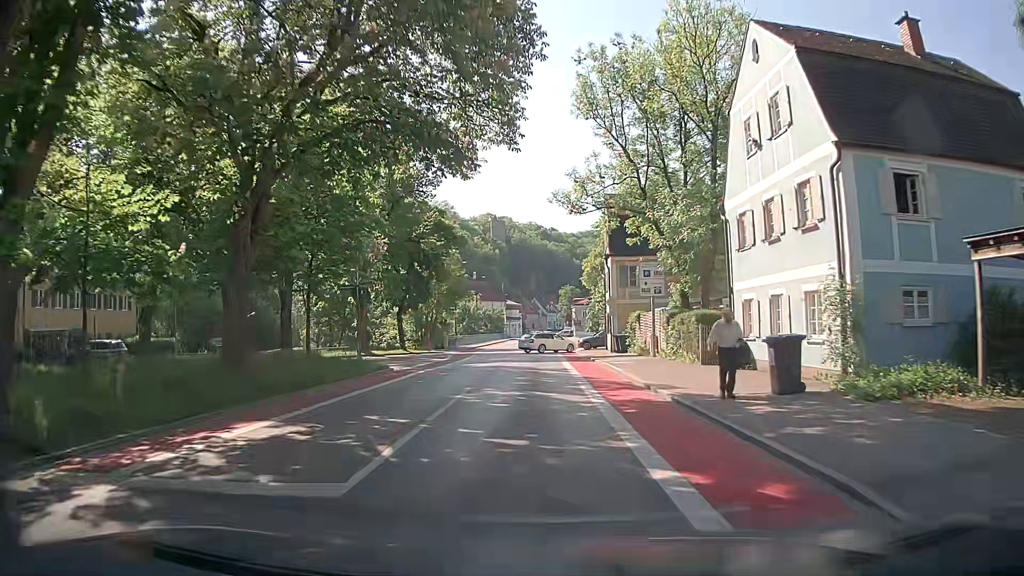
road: tertiary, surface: asphalt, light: Day
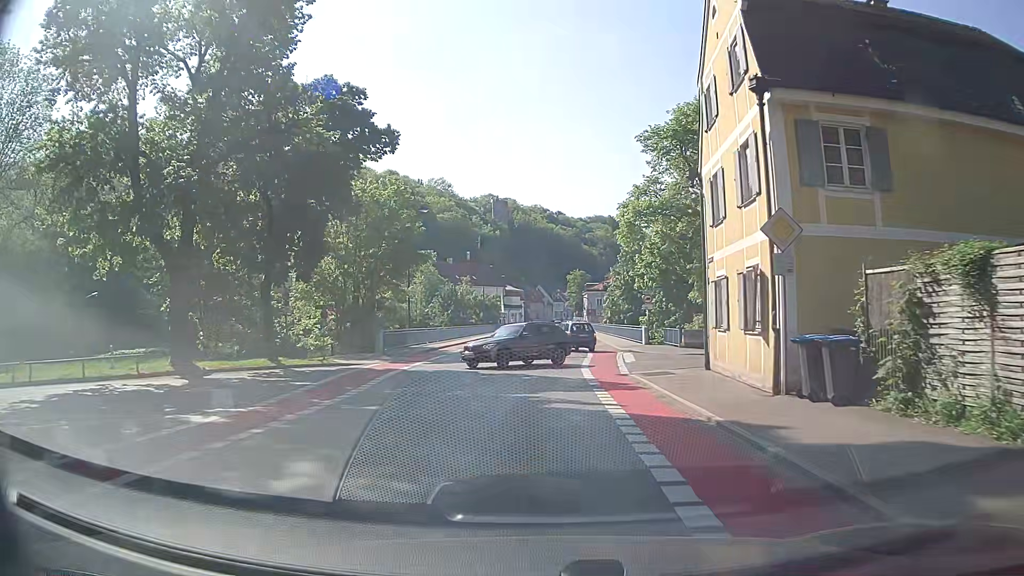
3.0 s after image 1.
(-0.2, +27.9) m; 0°
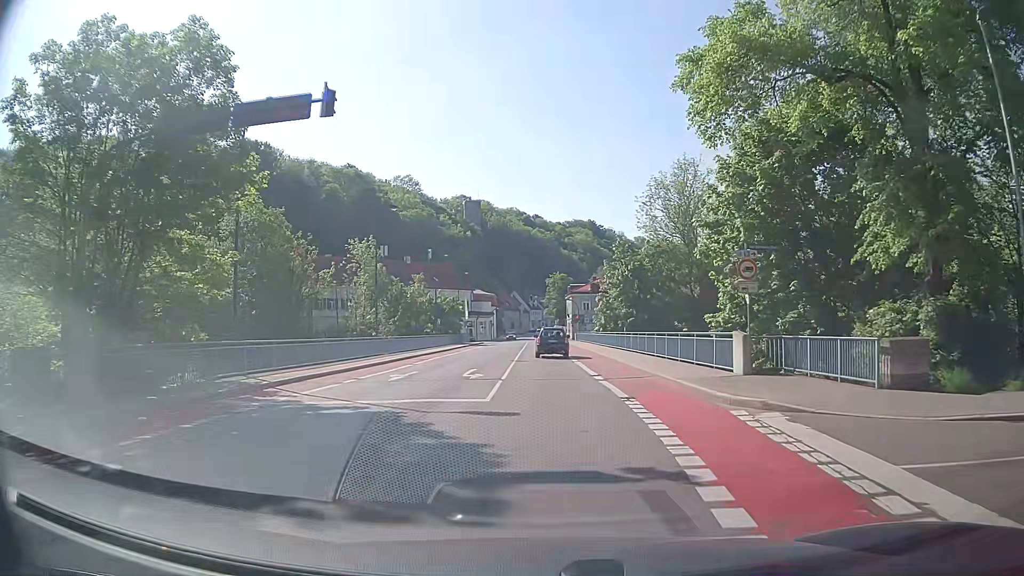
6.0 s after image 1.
(+0.2, +24.4) m; +2°
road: residential
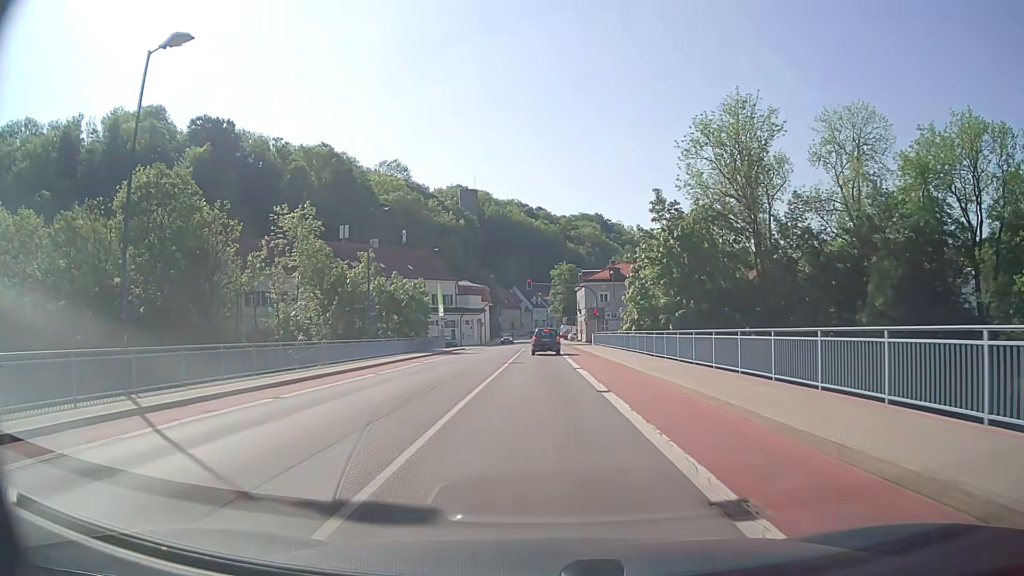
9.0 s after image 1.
(+0.2, +27.4) m; 0°
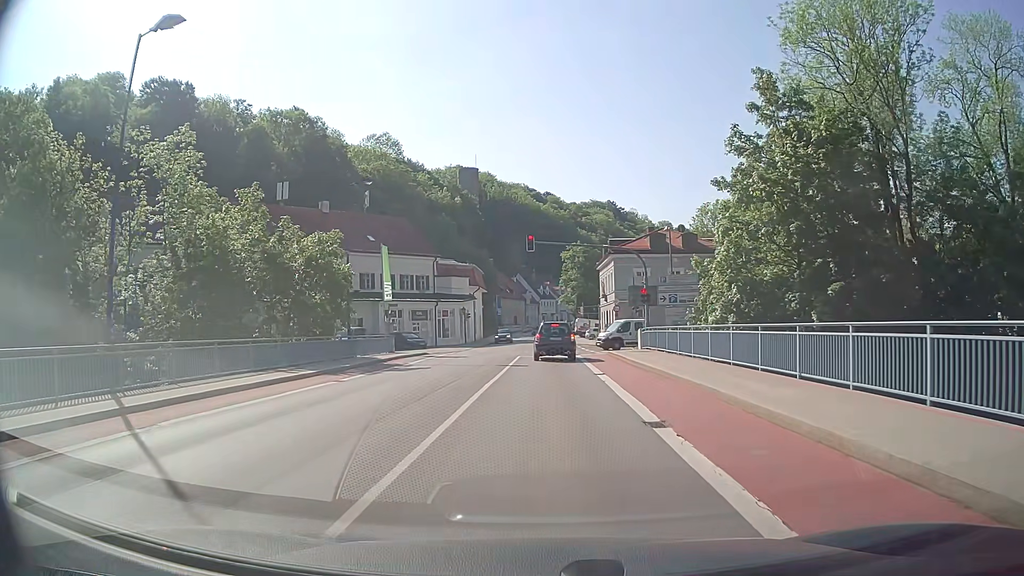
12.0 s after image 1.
(-0.2, +26.8) m; -1°
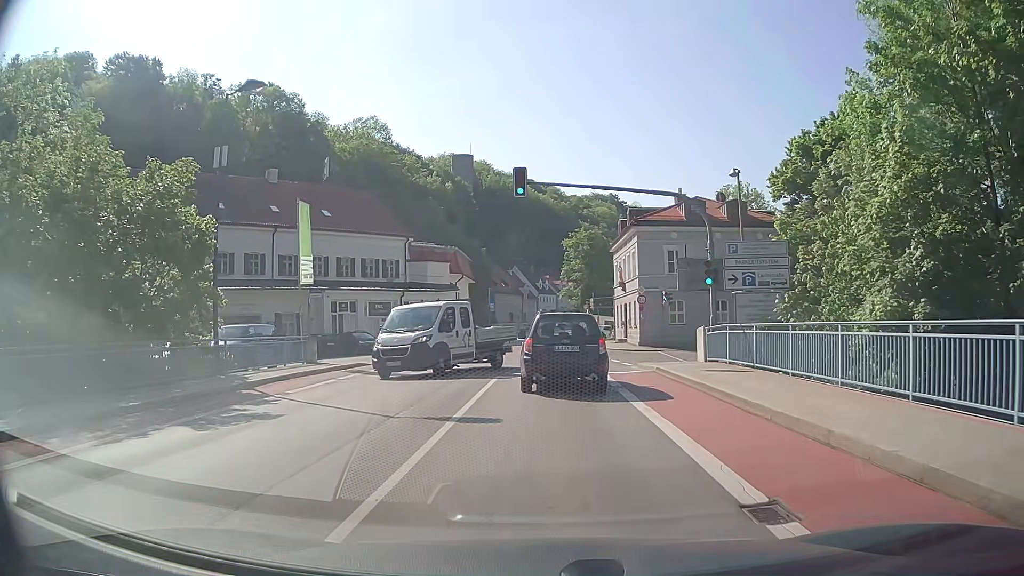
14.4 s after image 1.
(+0.1, +14.7) m; 0°
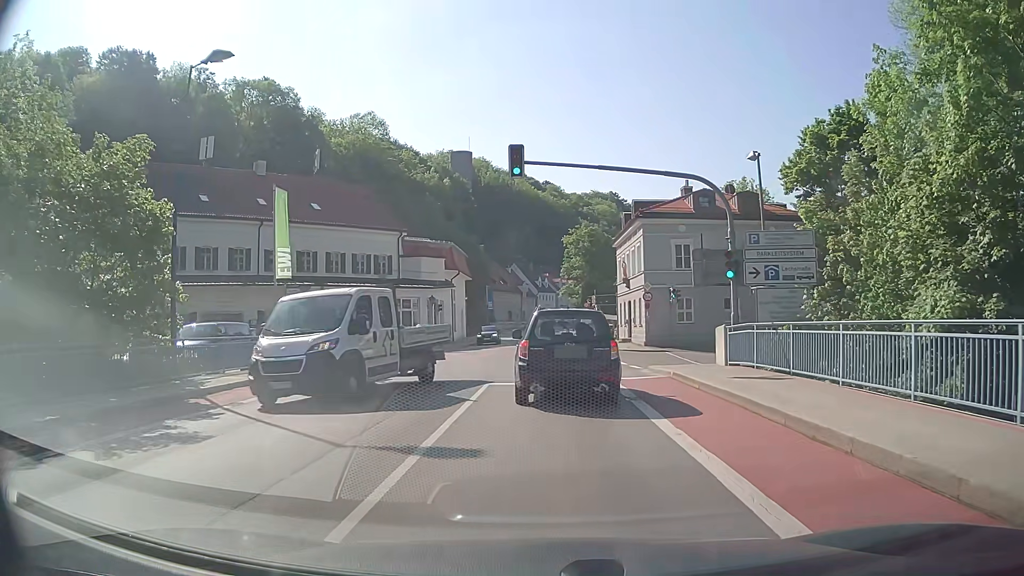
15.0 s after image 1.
(0.0, +2.6) m; 0°
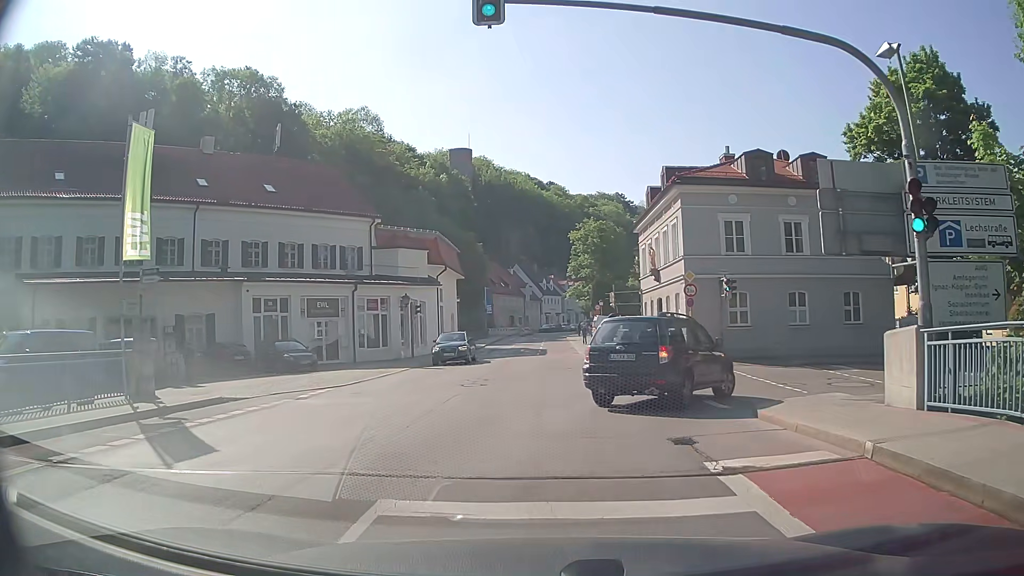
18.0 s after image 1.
(+0.1, +10.5) m; -1°
(+1, +10) (+5, +18) (+15, +19) (+25, +19) (+35, +19) (+45, +18) (+55, +18) (+65, +17) (+75, +17) (+85, +17) m
